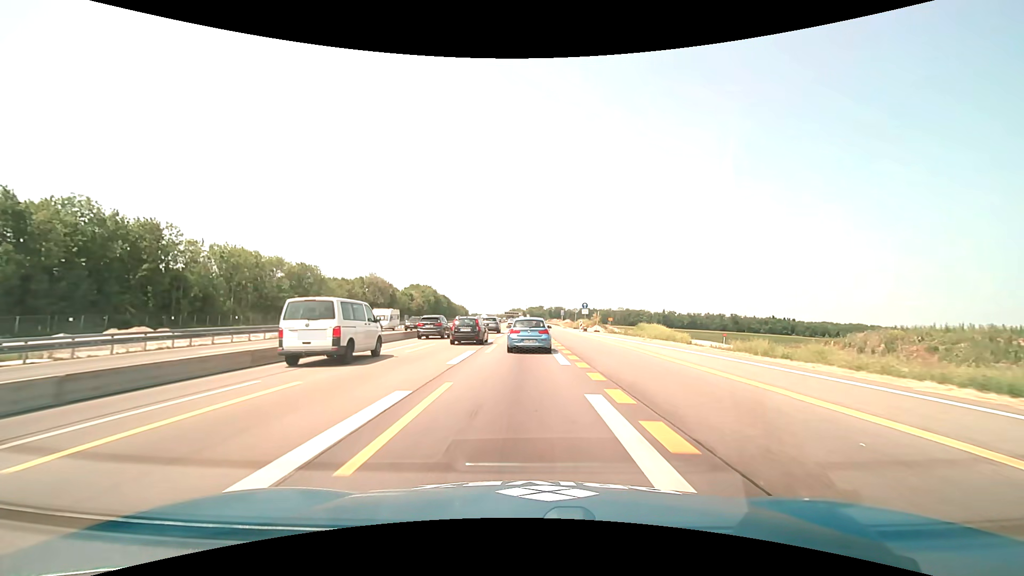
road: motorway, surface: asphalt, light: Day
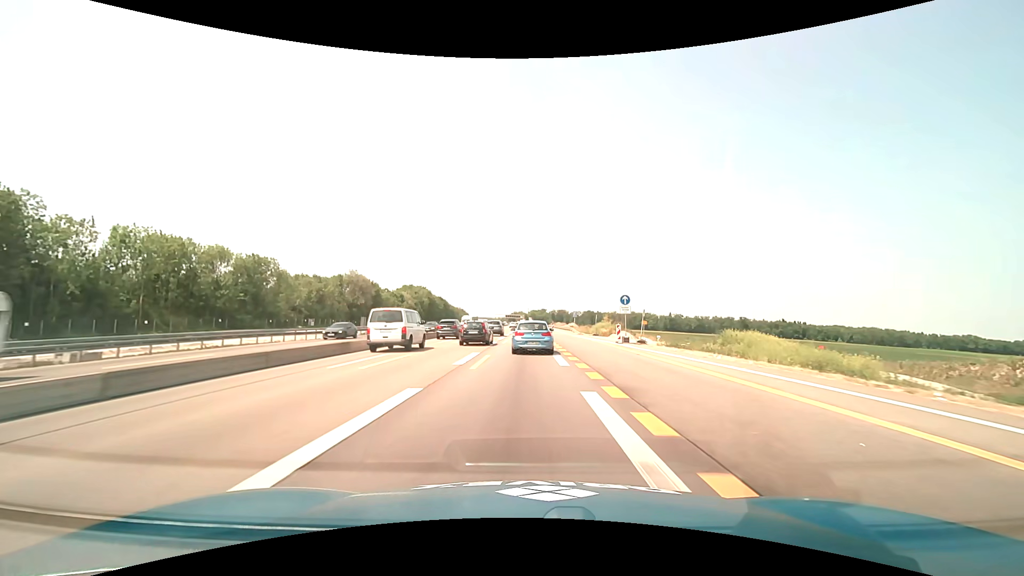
(0.0, +23.4) m; 0°
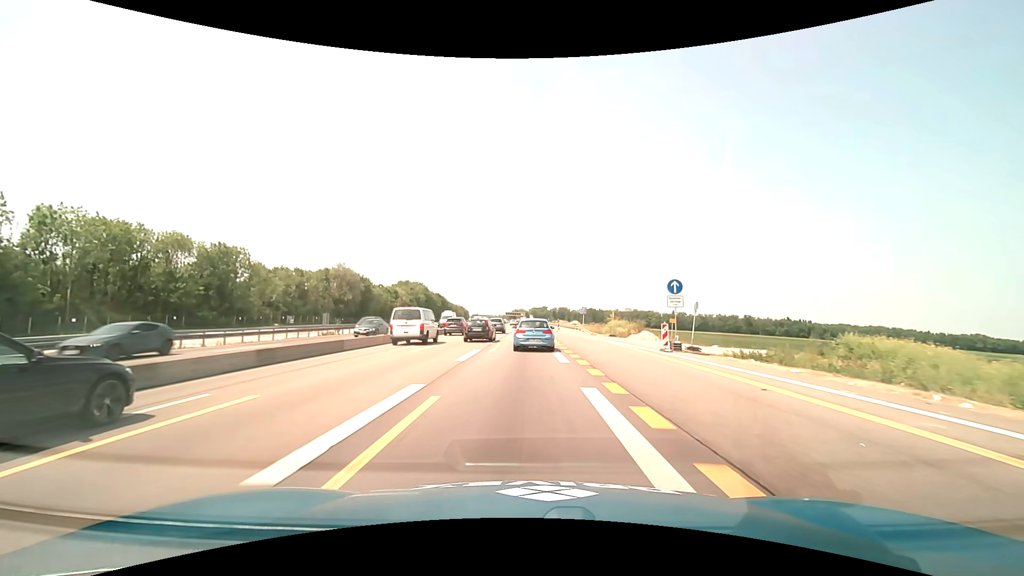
(0.0, +11.8) m; 0°
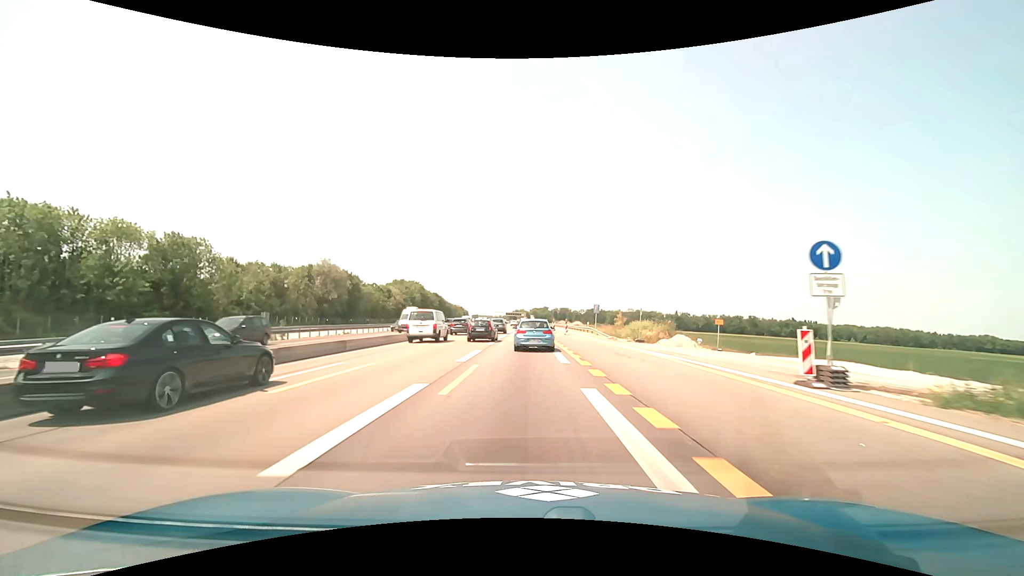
(0.0, +12.0) m; 0°
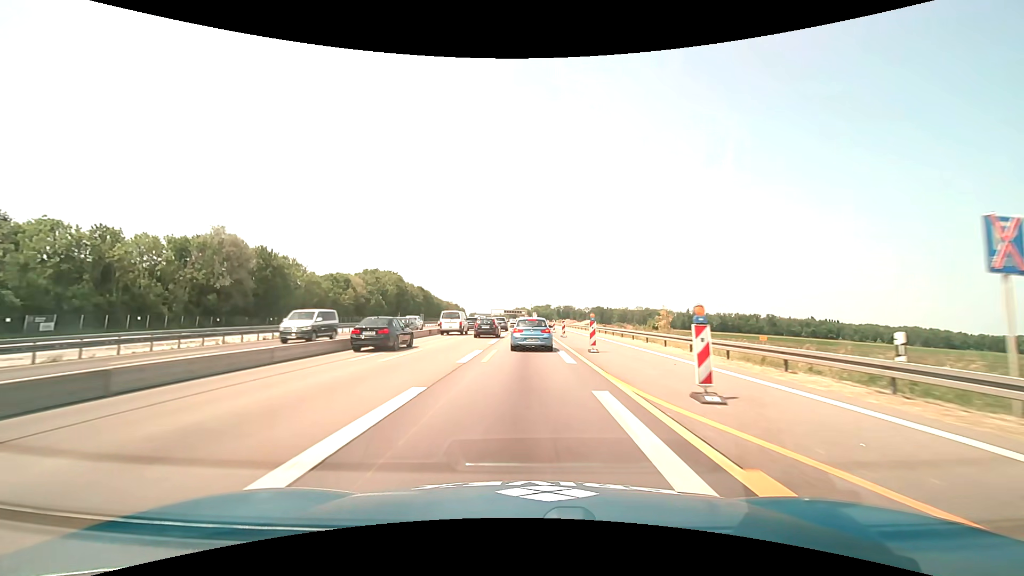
(-0.1, +48.7) m; 0°
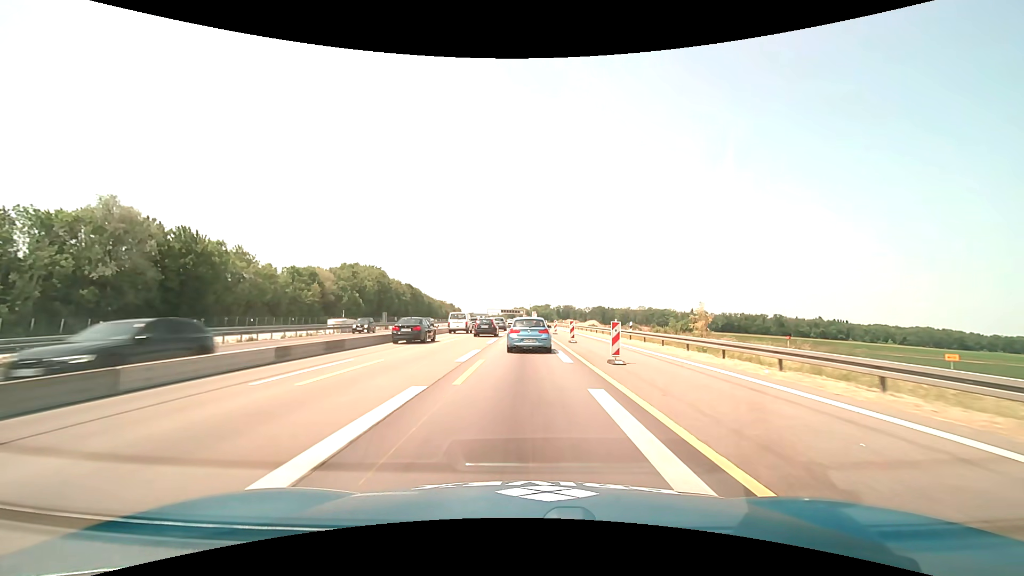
(0.0, +23.7) m; 0°
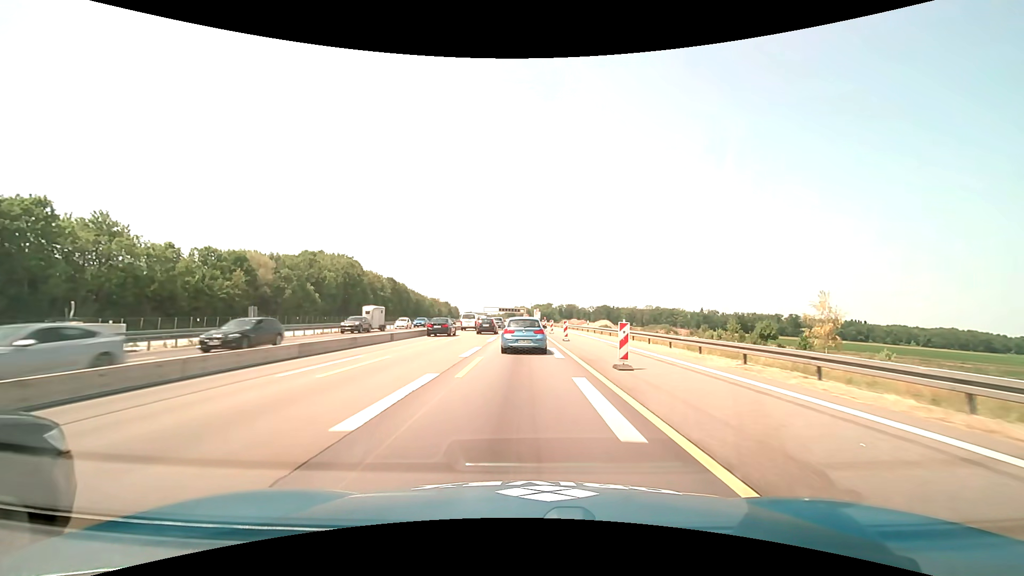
(-0.1, +34.0) m; 0°
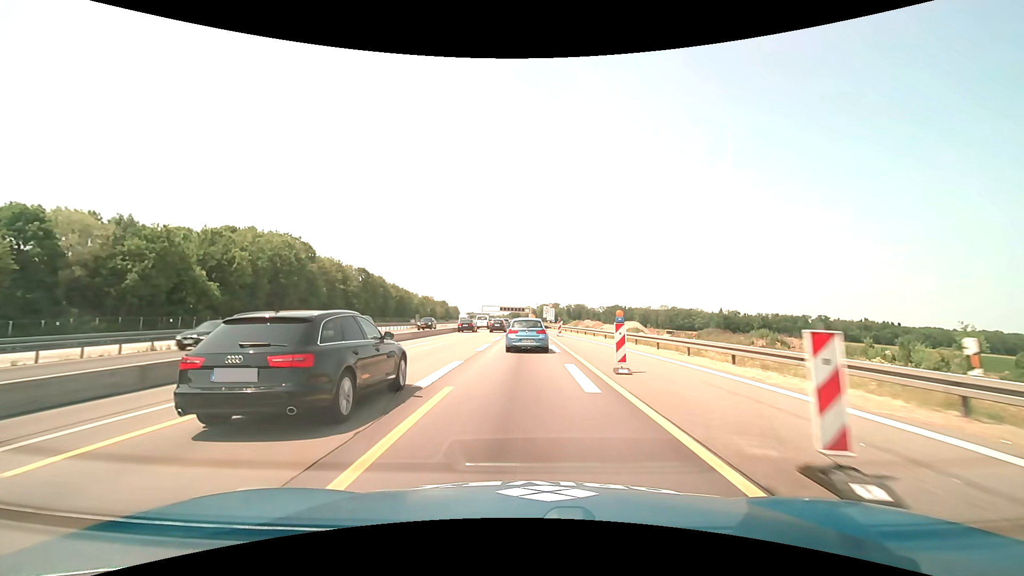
(-0.4, +44.3) m; -1°
